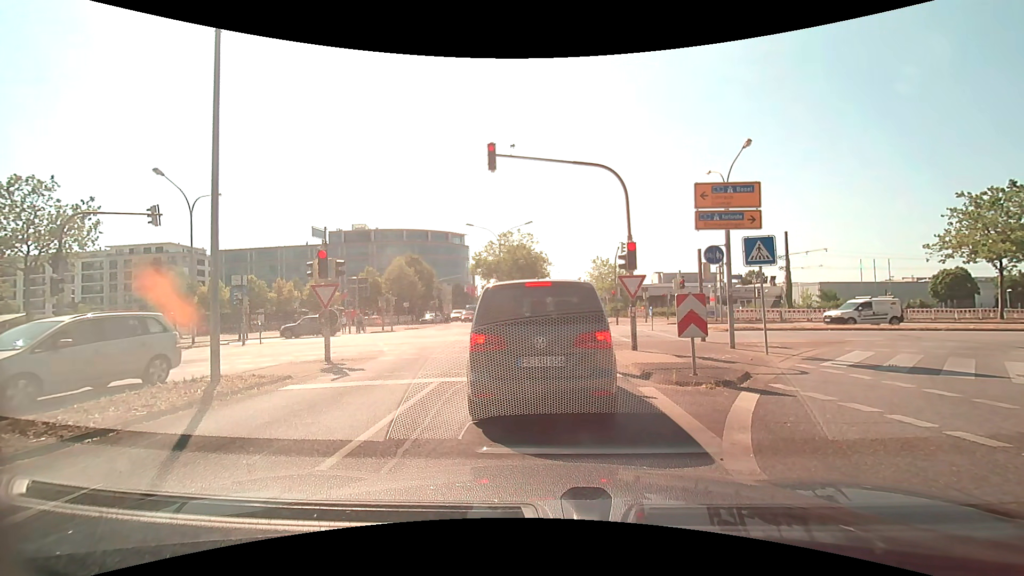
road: tertiary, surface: asphalt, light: Day
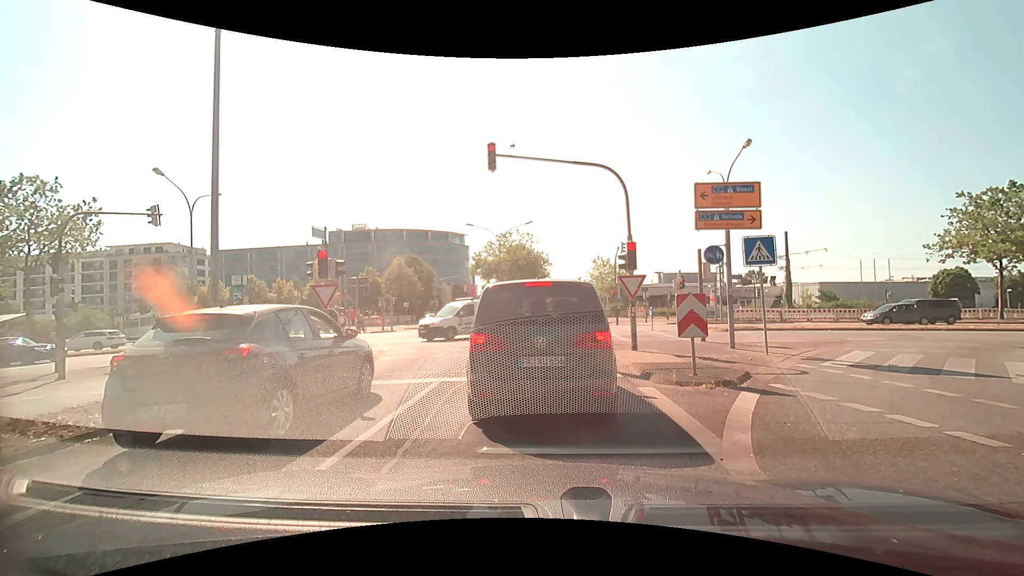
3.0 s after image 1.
(0.0, 0.0) m; 0°
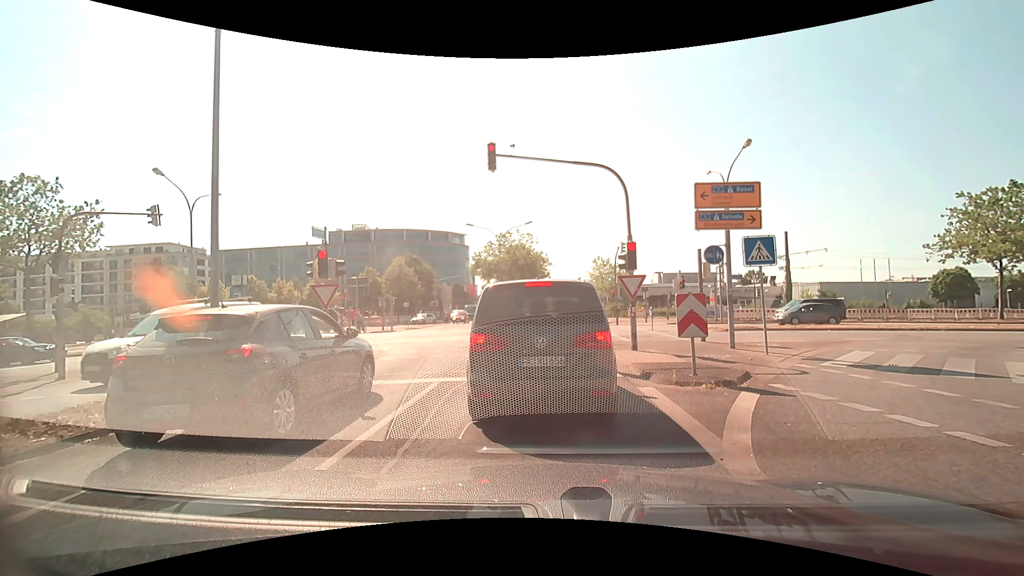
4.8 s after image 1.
(0.0, 0.0) m; 0°
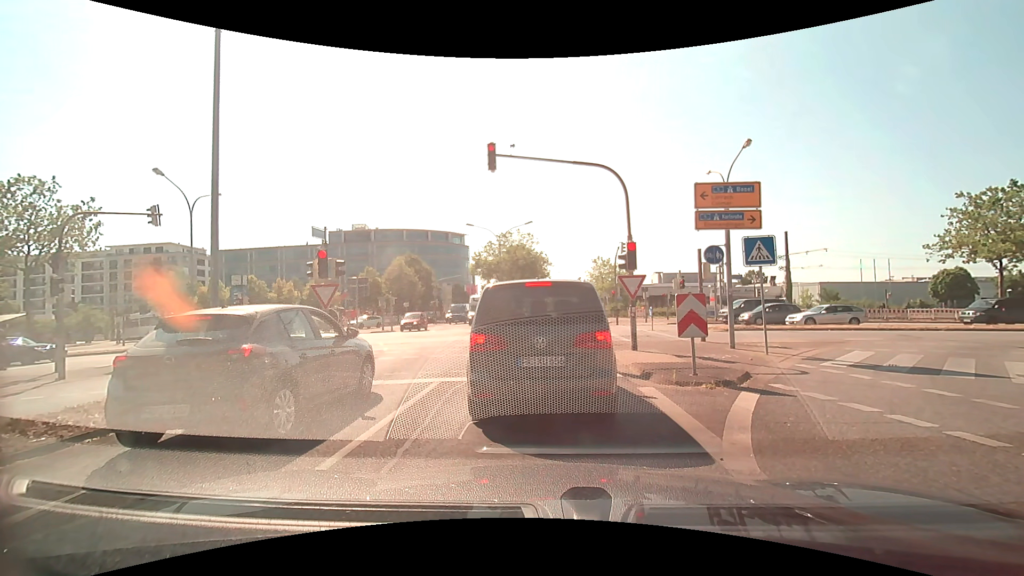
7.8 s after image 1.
(0.0, 0.0) m; 0°
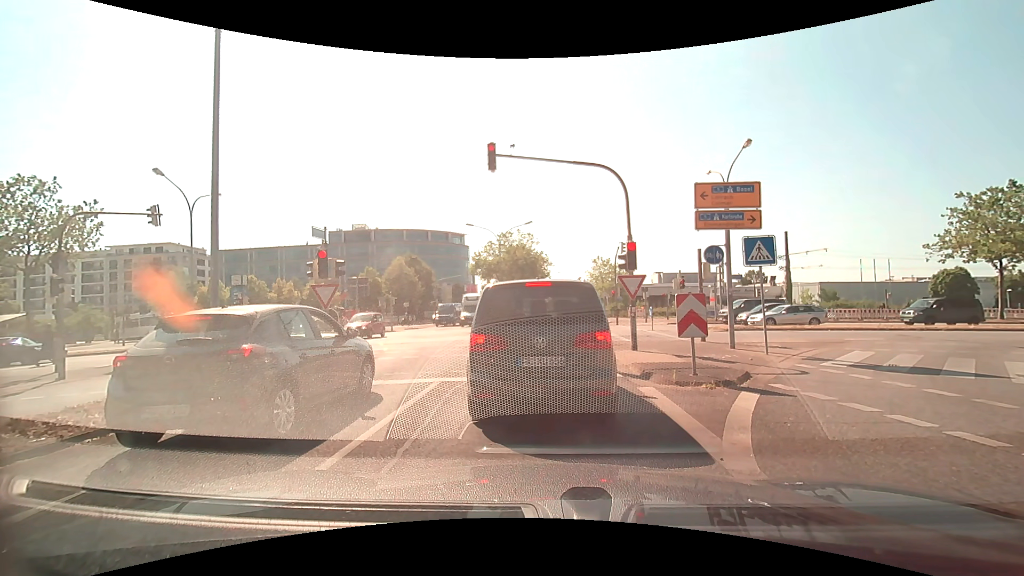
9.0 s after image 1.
(0.0, 0.0) m; 0°
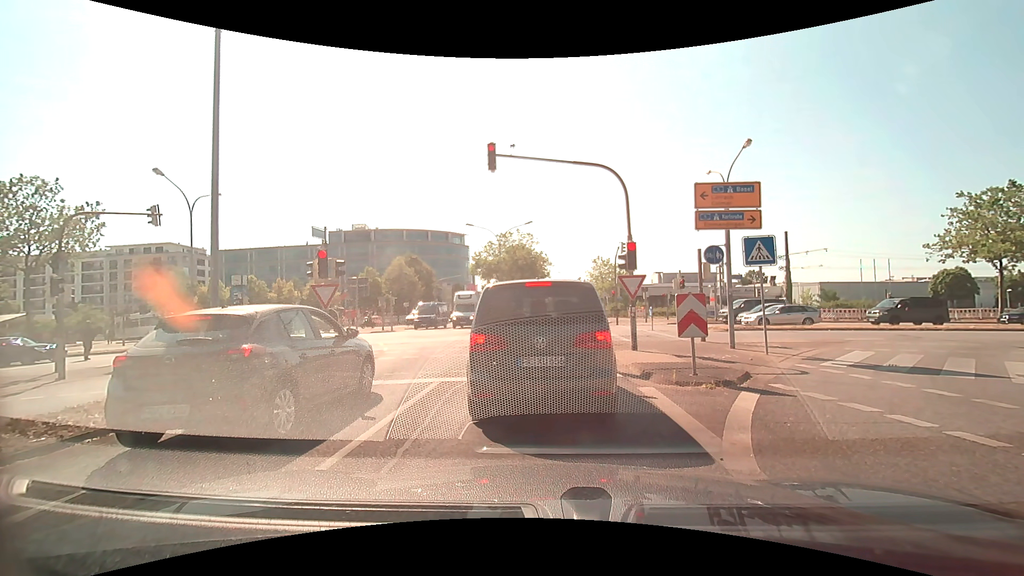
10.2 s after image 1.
(0.0, 0.0) m; 0°
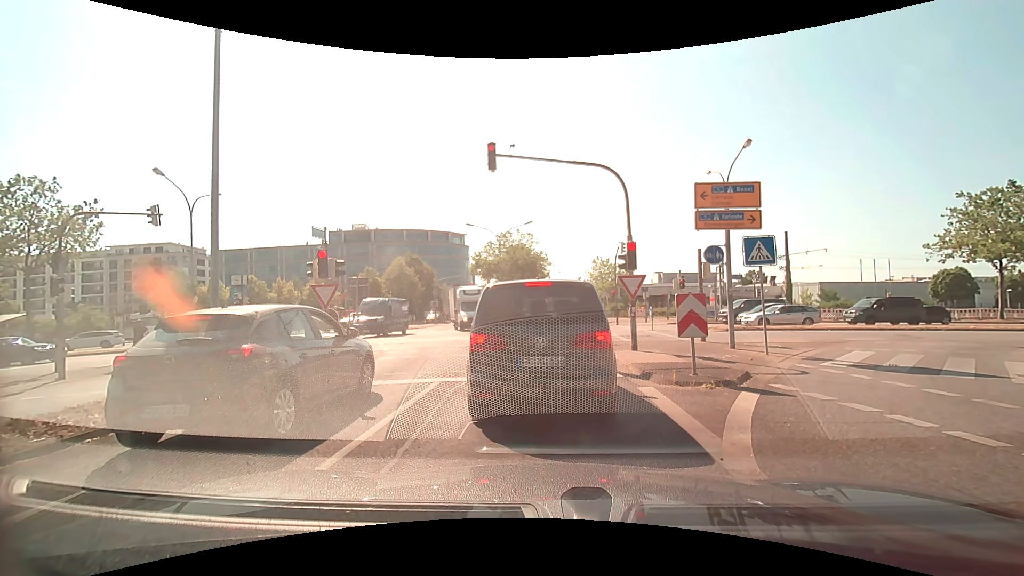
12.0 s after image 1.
(0.0, 0.0) m; 0°
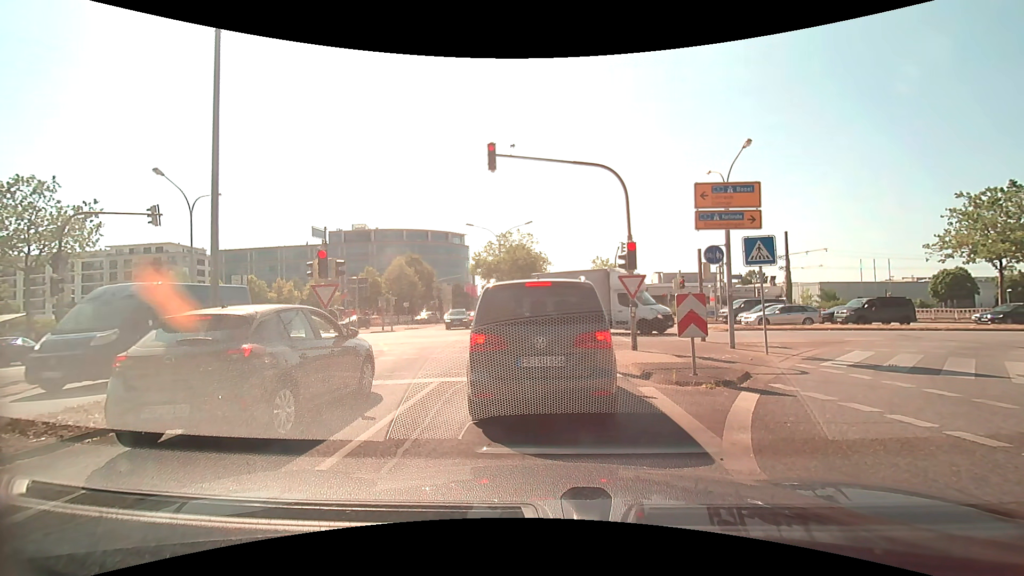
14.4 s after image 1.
(0.0, 0.0) m; 0°
(0, +10) (-1, +20) (-1, +30) (-1, +40) (-1, +50) (-1, +60) (-1, +70) (-1, +80) (-1, +90) (-2, +100) m
